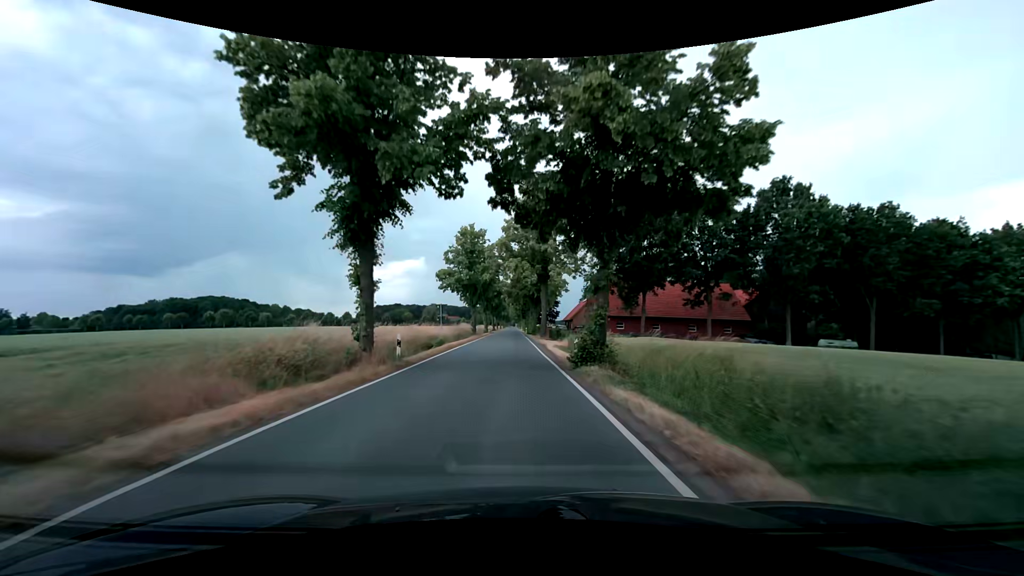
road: tertiary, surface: asphalt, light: Day
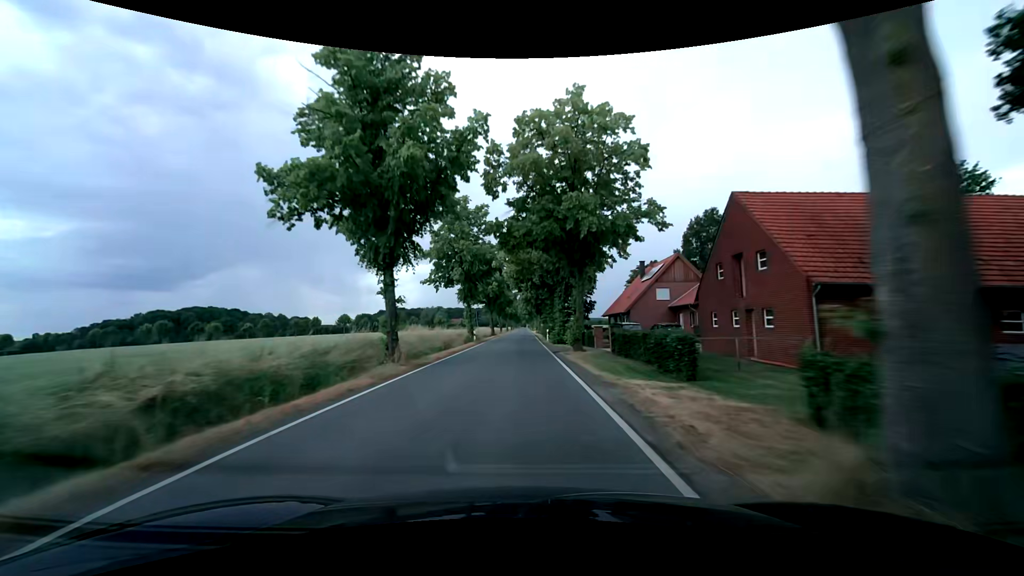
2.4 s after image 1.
(-0.7, +42.9) m; -1°
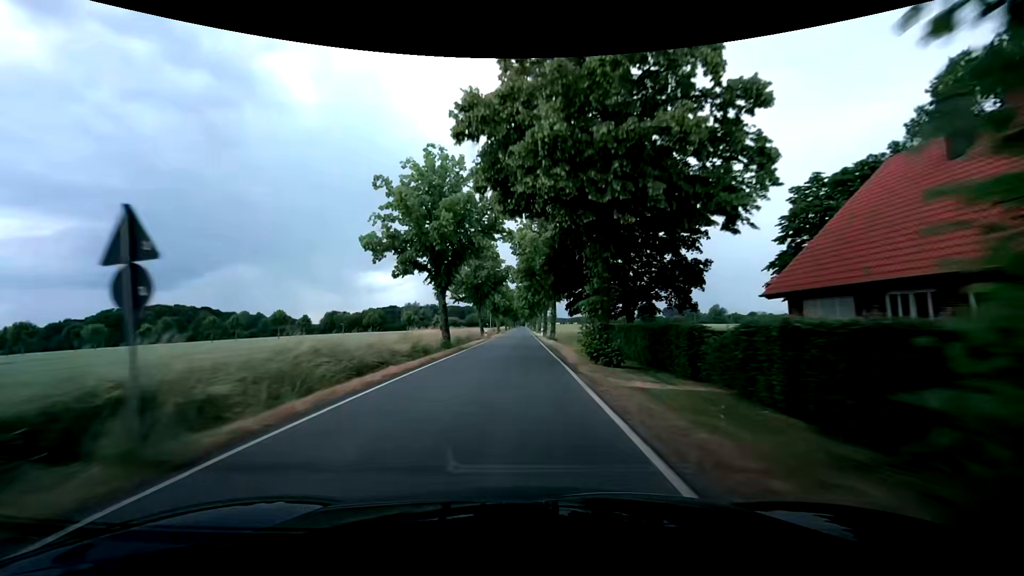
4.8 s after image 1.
(+0.1, +45.6) m; 0°
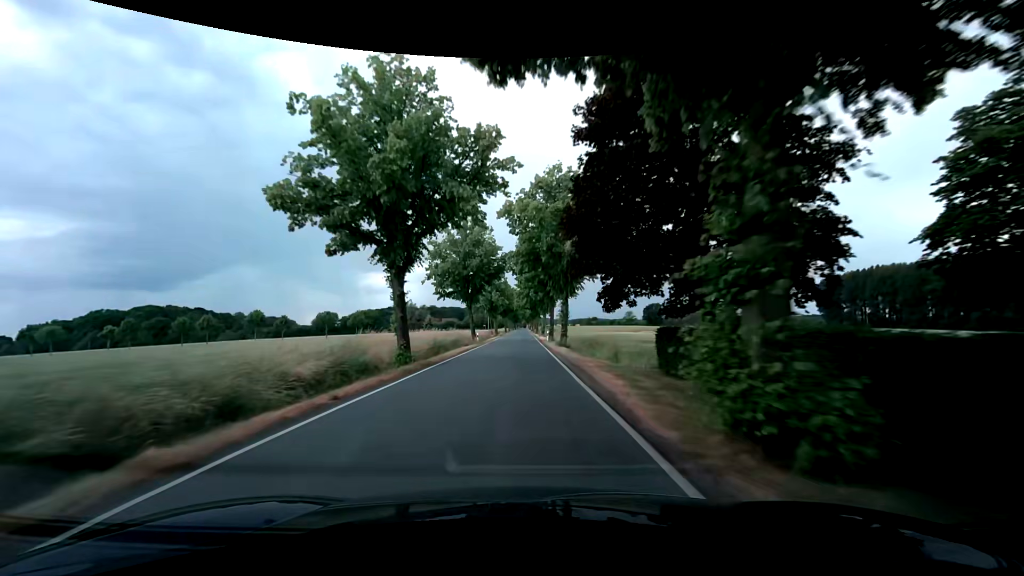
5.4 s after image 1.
(0.0, +11.6) m; -1°
(0, +10) (0, +20) (0, +30) (+1, +40) (+1, +50) (+1, +60) (+1, +70) (+1, +80) (+1, +90) (+1, +100) m
